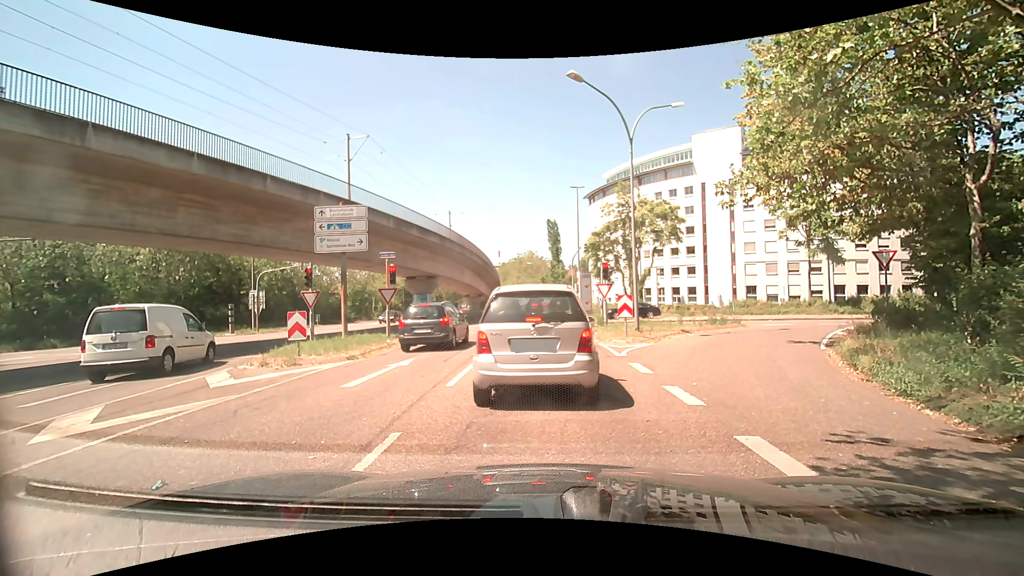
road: tertiary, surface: asphalt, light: Day
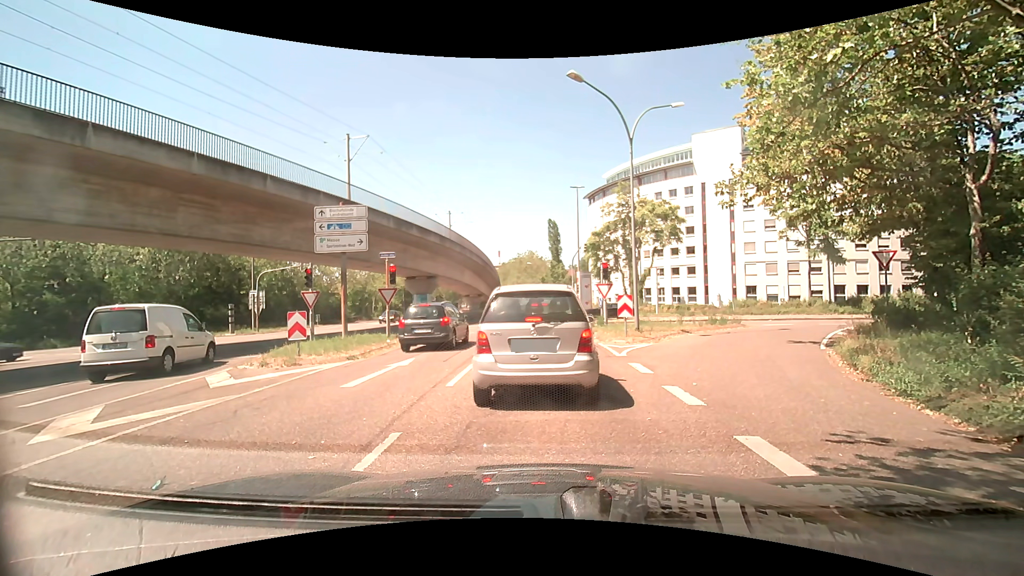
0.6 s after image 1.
(0.0, 0.0) m; 0°
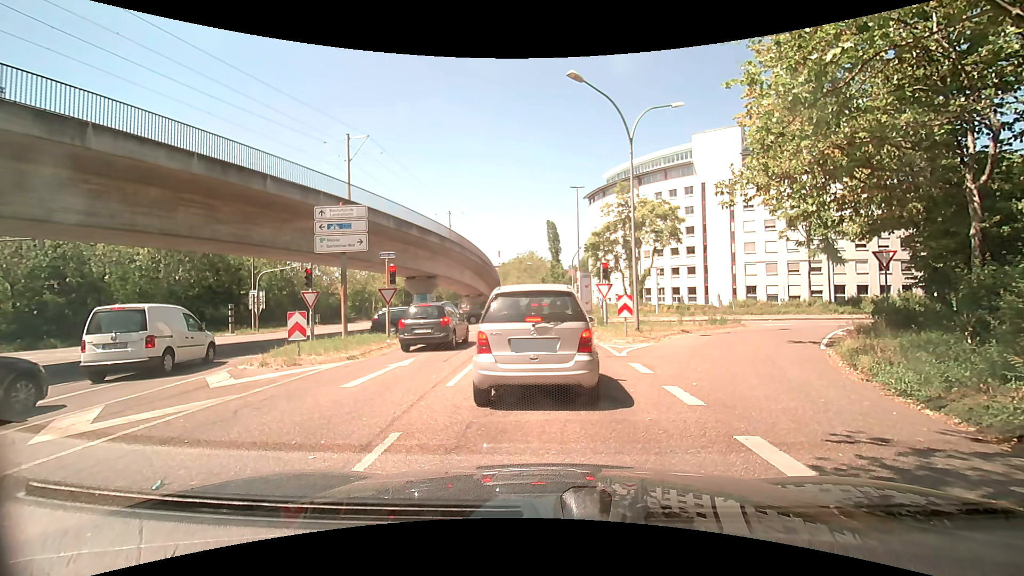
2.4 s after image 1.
(0.0, 0.0) m; 0°
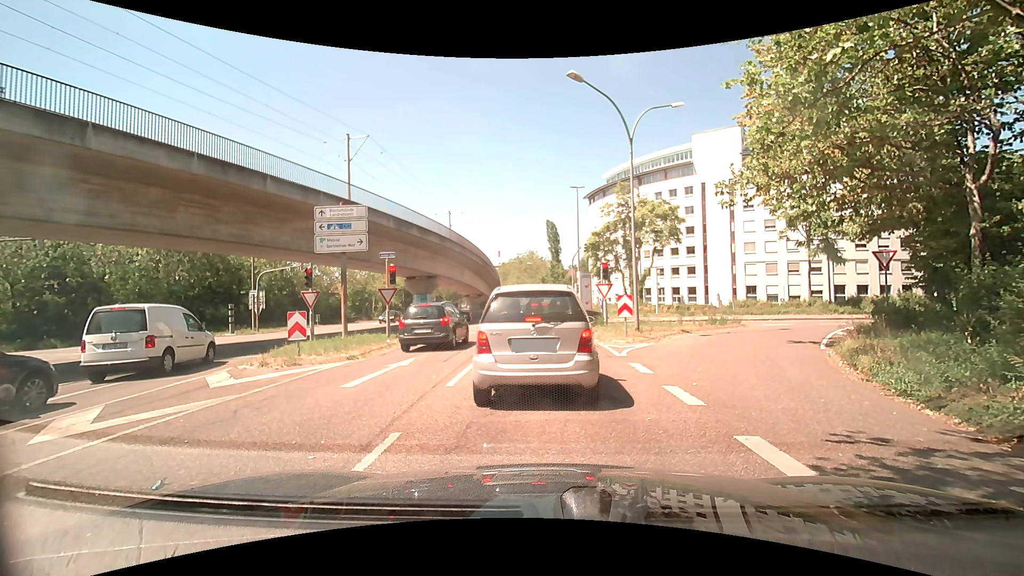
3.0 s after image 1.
(0.0, 0.0) m; 0°
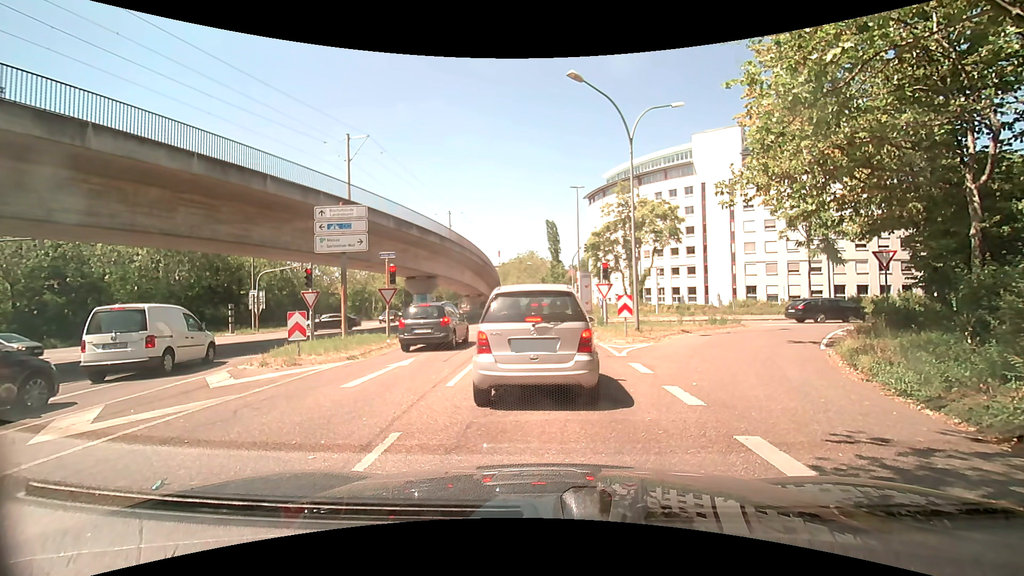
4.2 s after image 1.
(0.0, 0.0) m; 0°
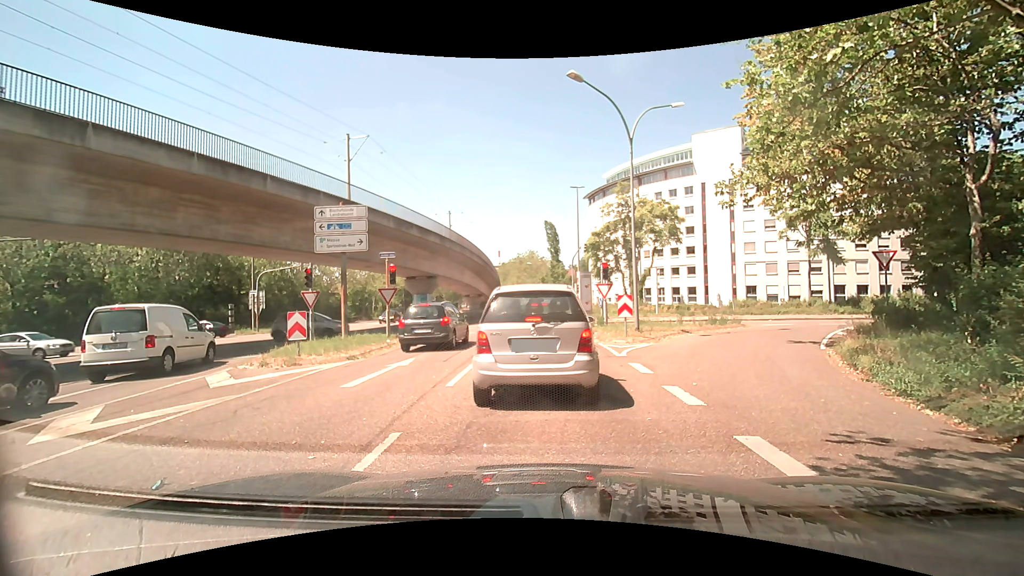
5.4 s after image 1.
(0.0, 0.0) m; 0°
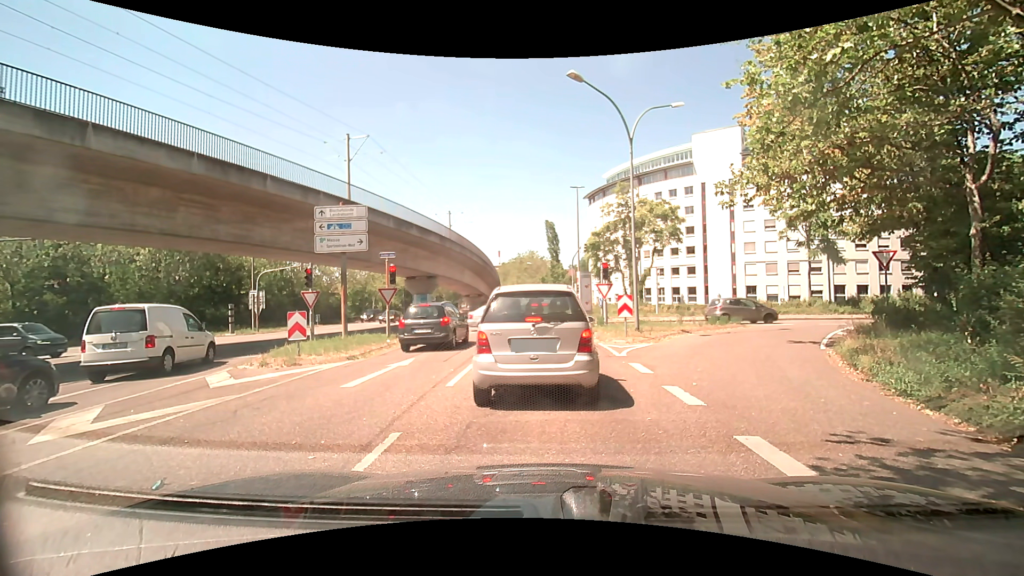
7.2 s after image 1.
(0.0, 0.0) m; 0°
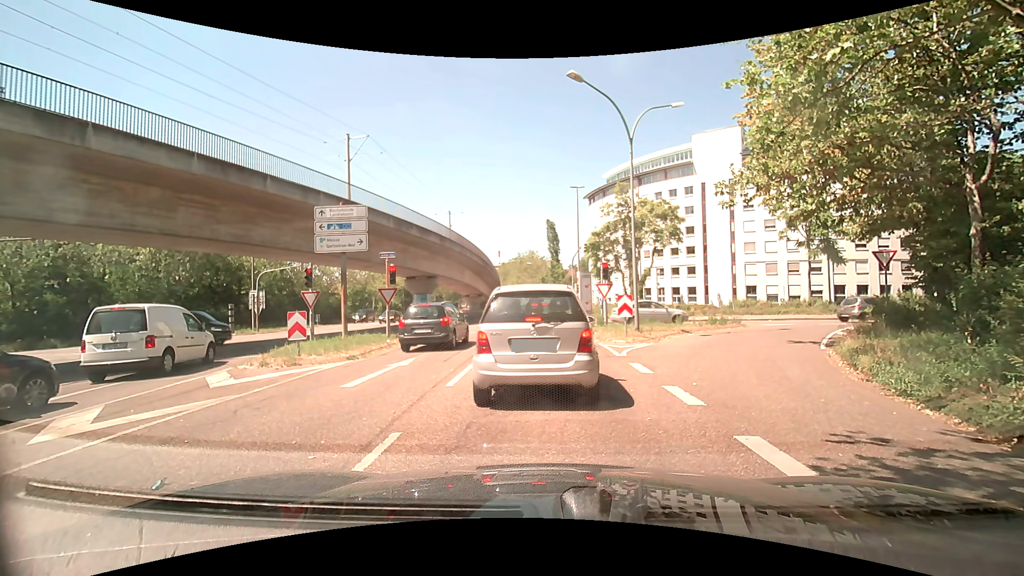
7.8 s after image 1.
(0.0, 0.0) m; 0°
